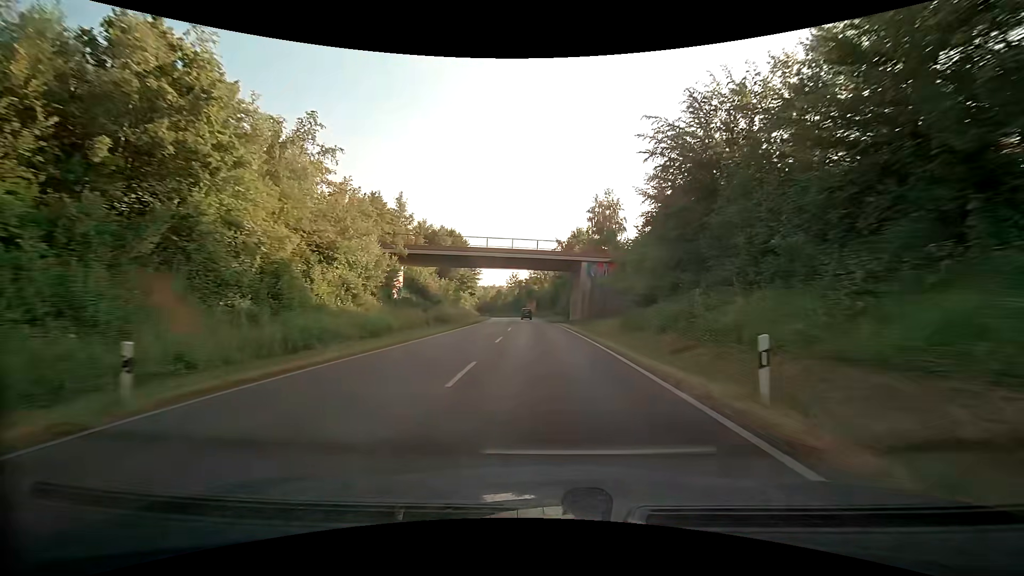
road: primary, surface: asphalt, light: Day
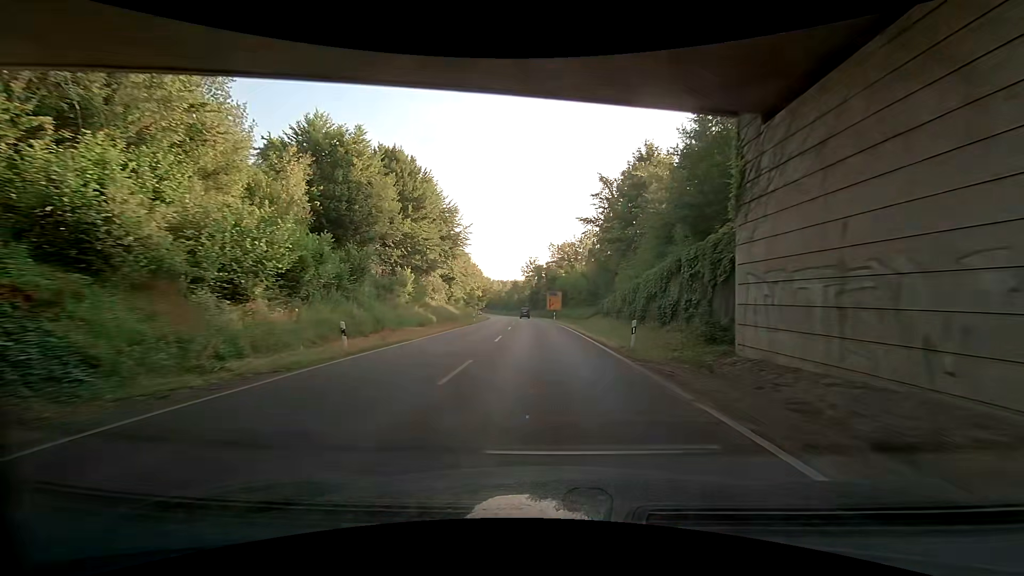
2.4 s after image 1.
(-1.1, +48.1) m; -3°
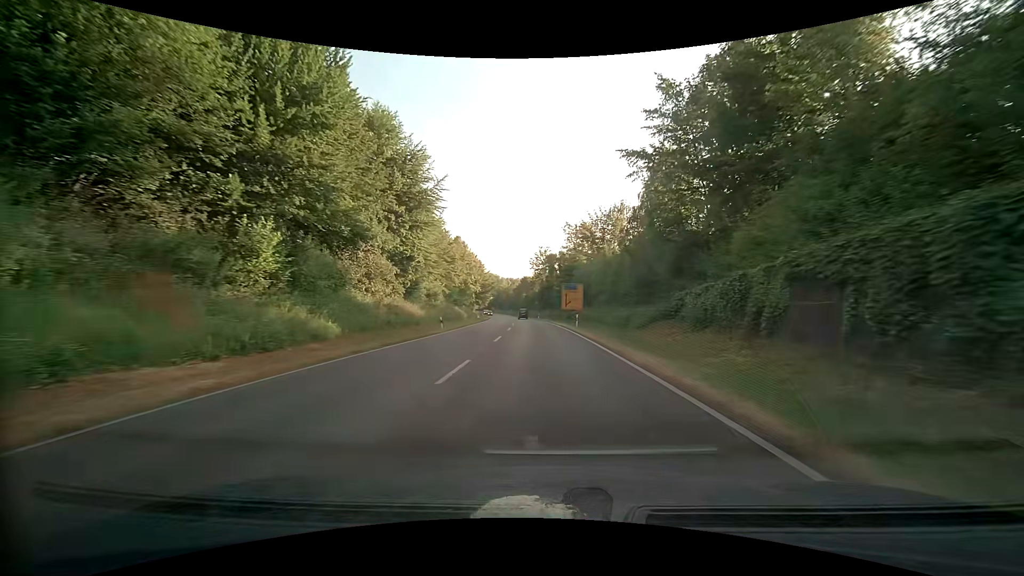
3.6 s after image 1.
(-0.8, +24.3) m; -2°
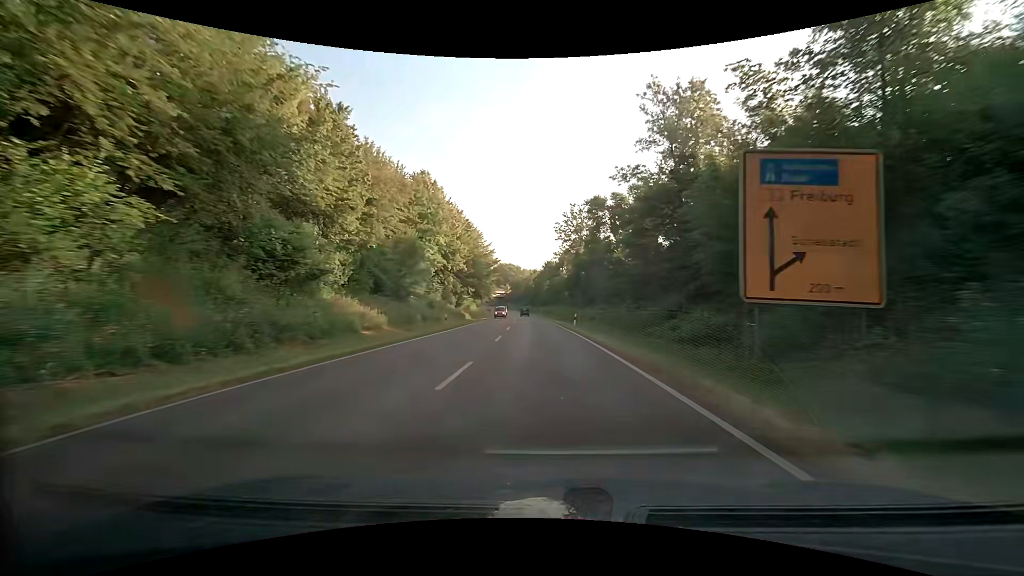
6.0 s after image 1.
(-1.2, +48.9) m; -3°
(0, +10) (0, +20) (-1, +30) (-1, +40) (-1, +50) (-2, +60) (-3, +70) (-3, +80) (-4, +90) (-5, +100) m
